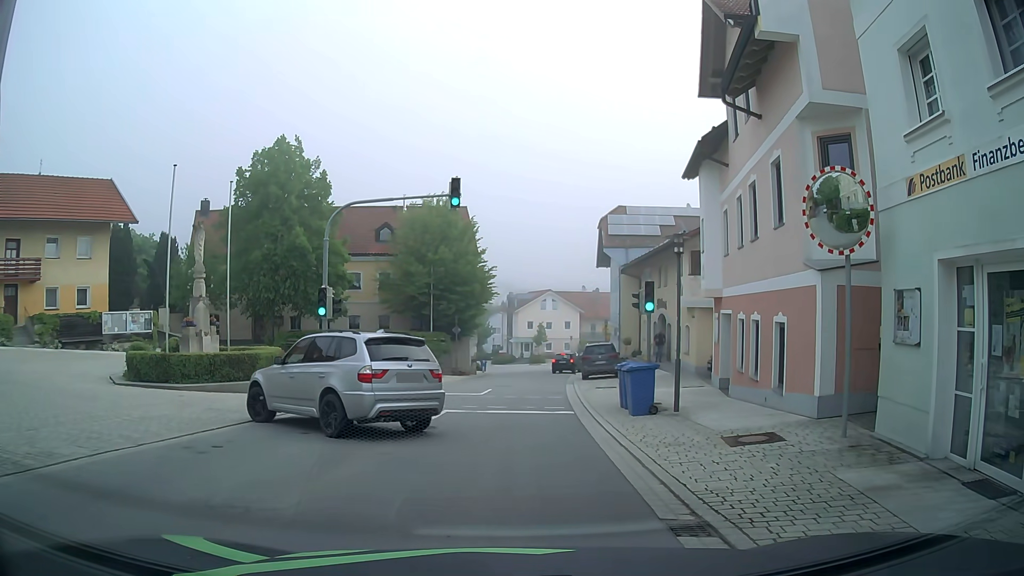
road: tertiary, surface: asphalt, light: Day
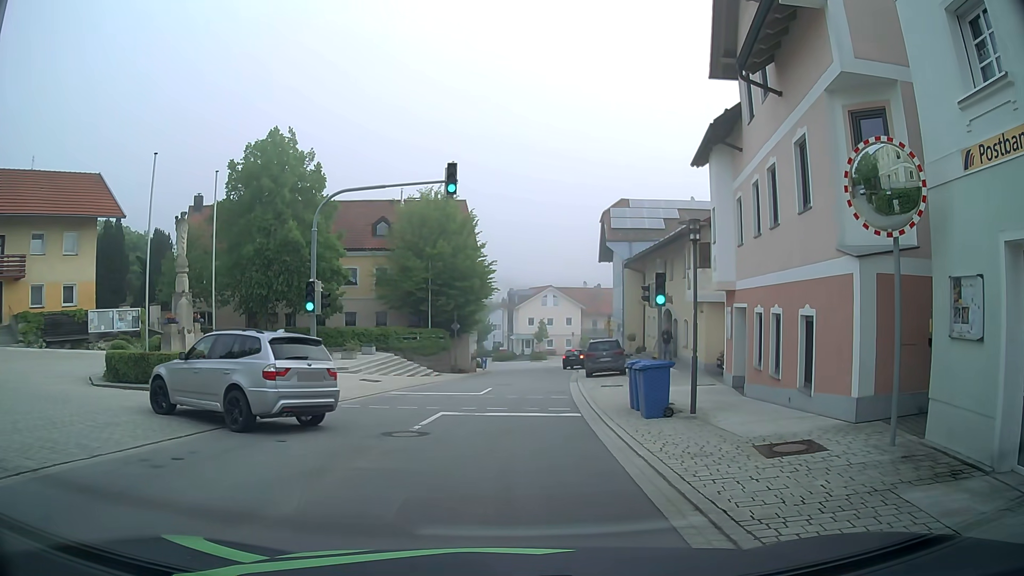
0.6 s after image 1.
(0.0, +1.3) m; -2°
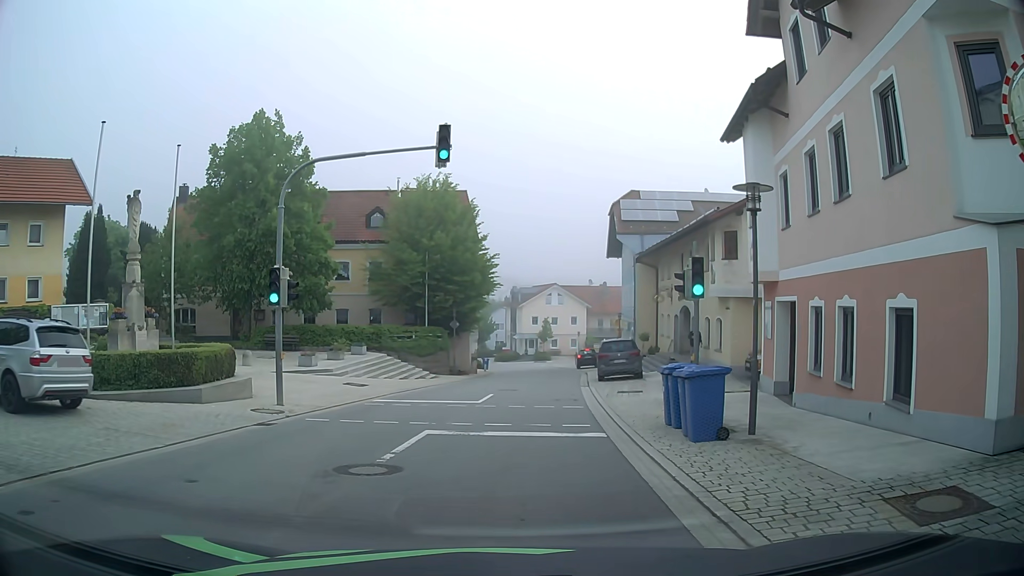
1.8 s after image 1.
(0.0, +3.3) m; 0°
